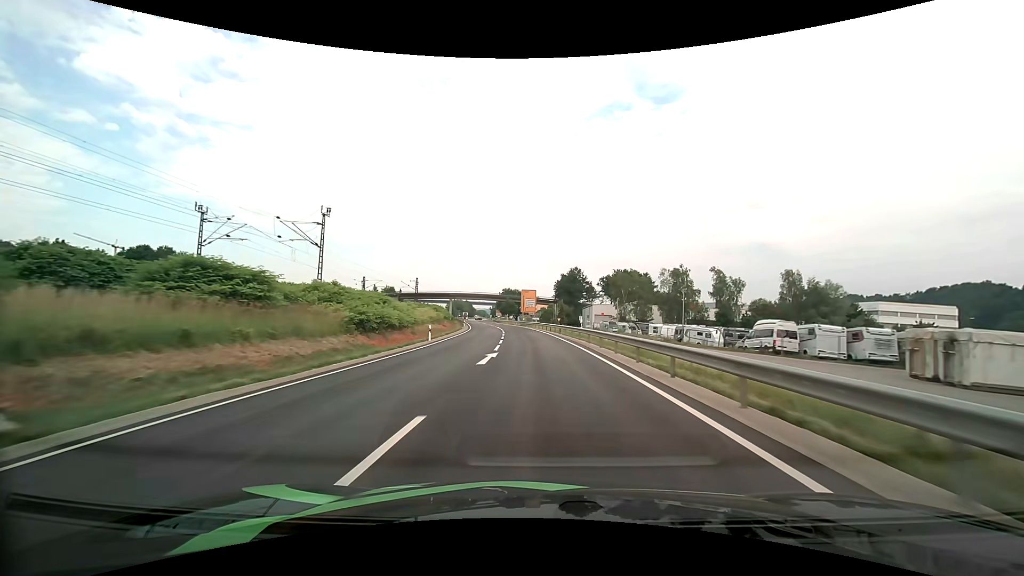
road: primary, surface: asphalt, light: Day
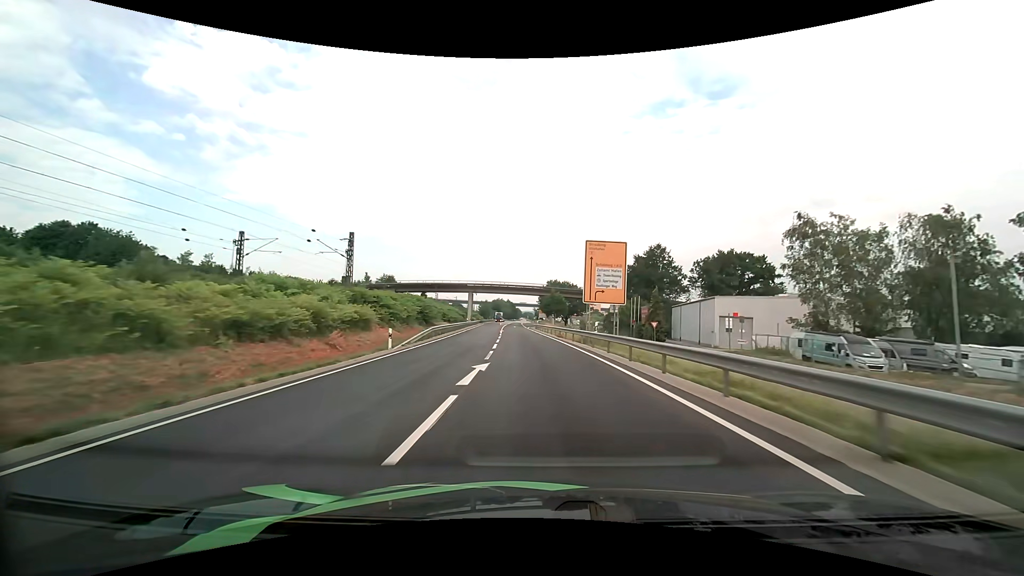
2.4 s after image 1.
(-2.9, +58.7) m; -6°
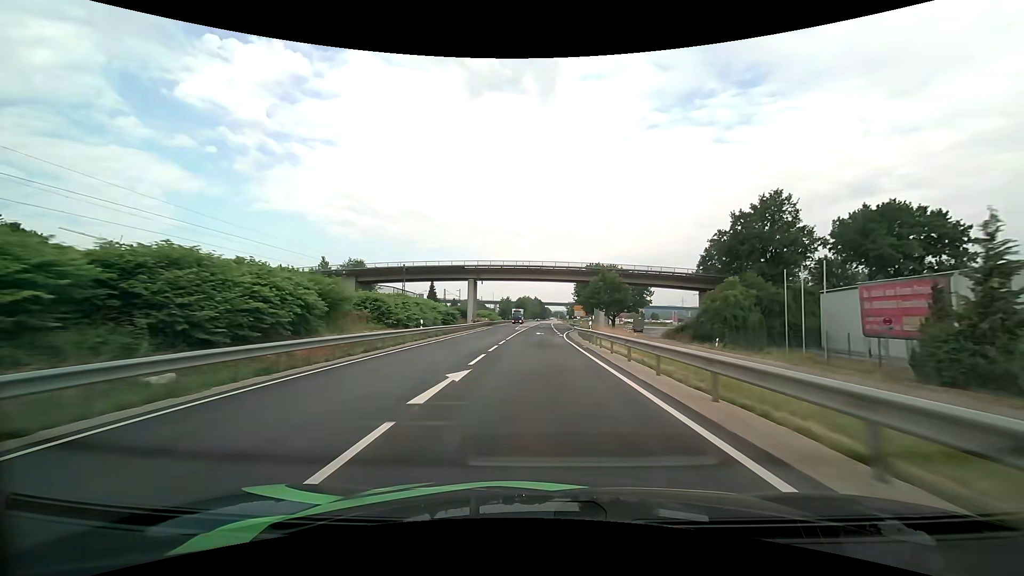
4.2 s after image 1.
(-1.5, +44.7) m; -3°
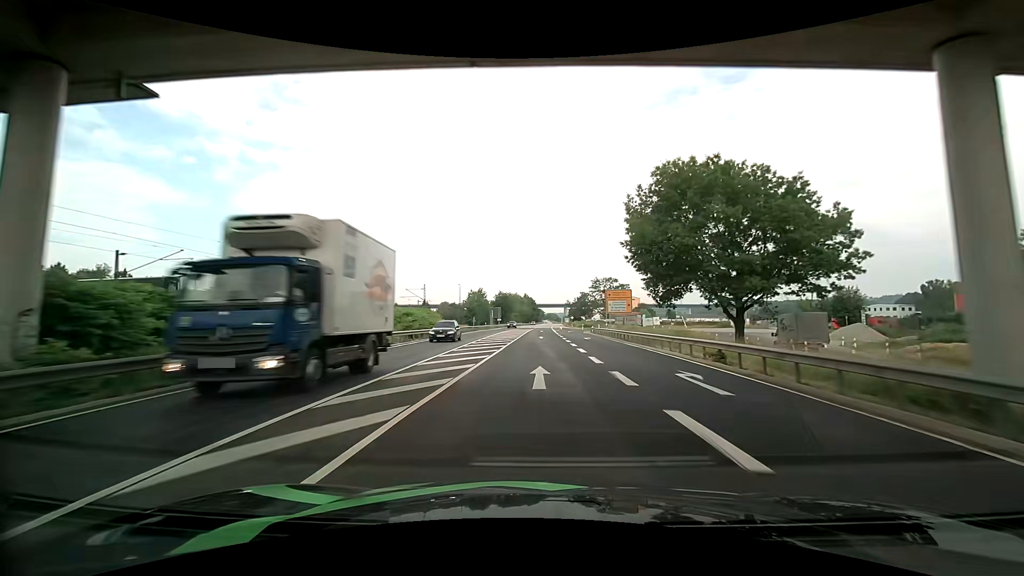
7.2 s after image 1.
(+0.2, +75.5) m; +1°
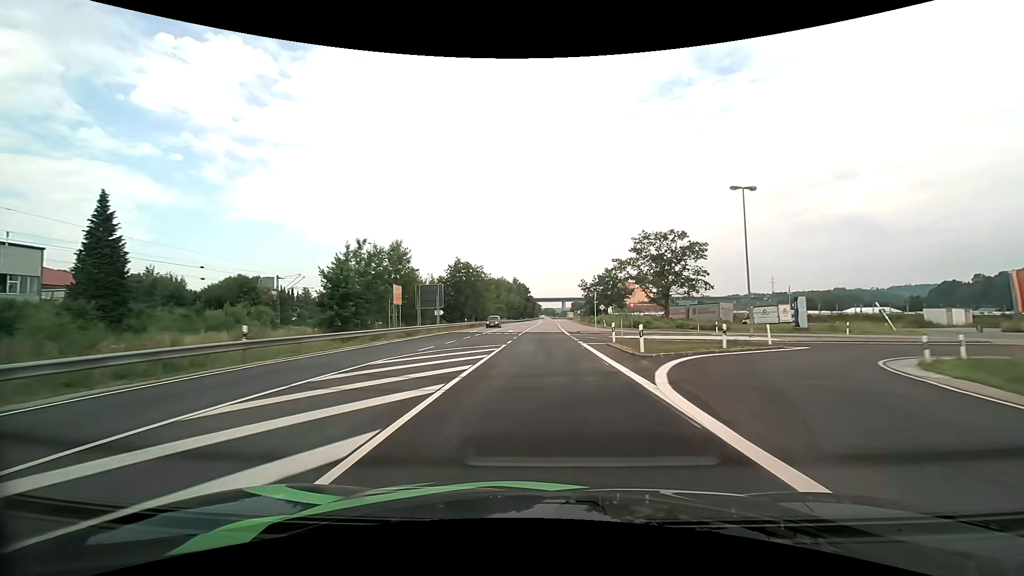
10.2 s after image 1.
(+0.4, +75.8) m; 0°
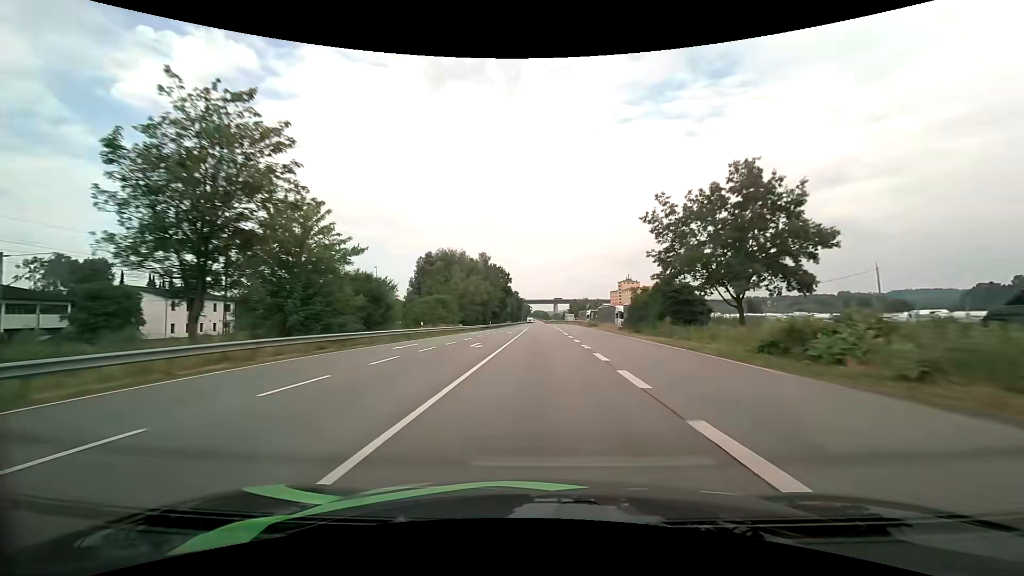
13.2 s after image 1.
(+1.2, +75.8) m; +1°
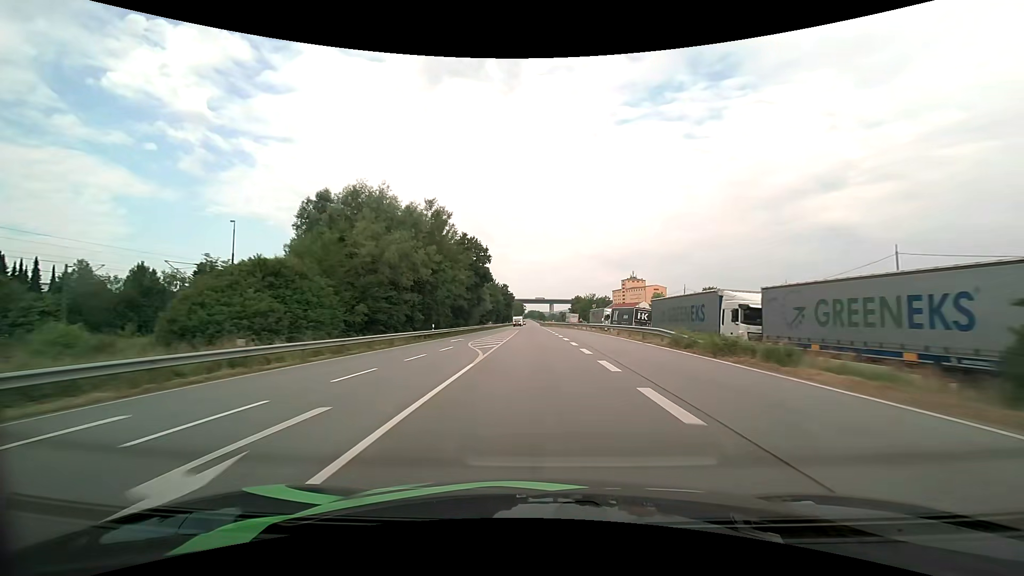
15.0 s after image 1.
(+0.3, +45.4) m; +1°
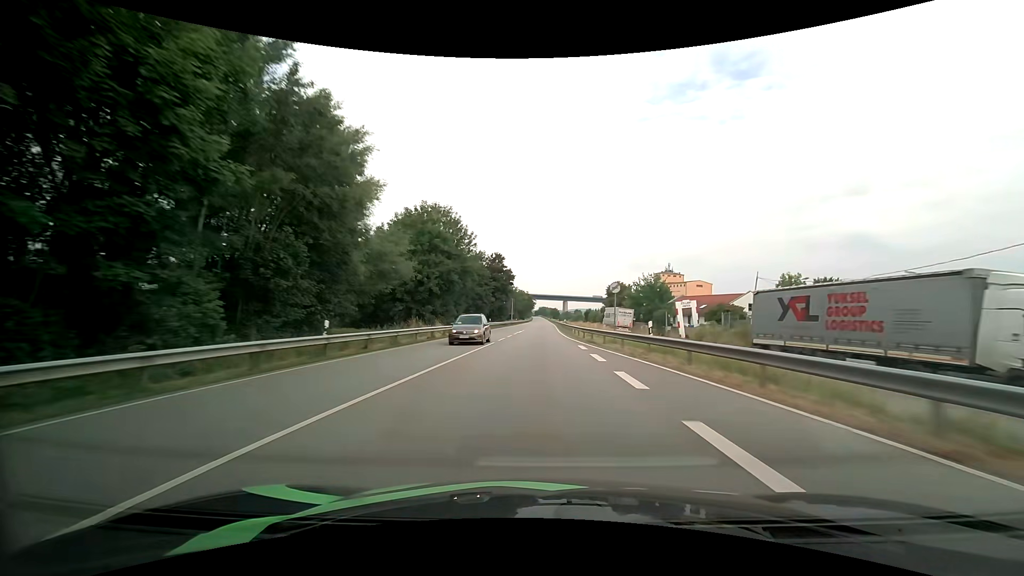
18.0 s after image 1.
(-1.1, +75.1) m; -2°
(0, +10) (0, +20) (0, +30) (0, +40) (0, +50) (+1, +60) (+1, +70) (+1, +80) (+1, +90) (+2, +100) m
